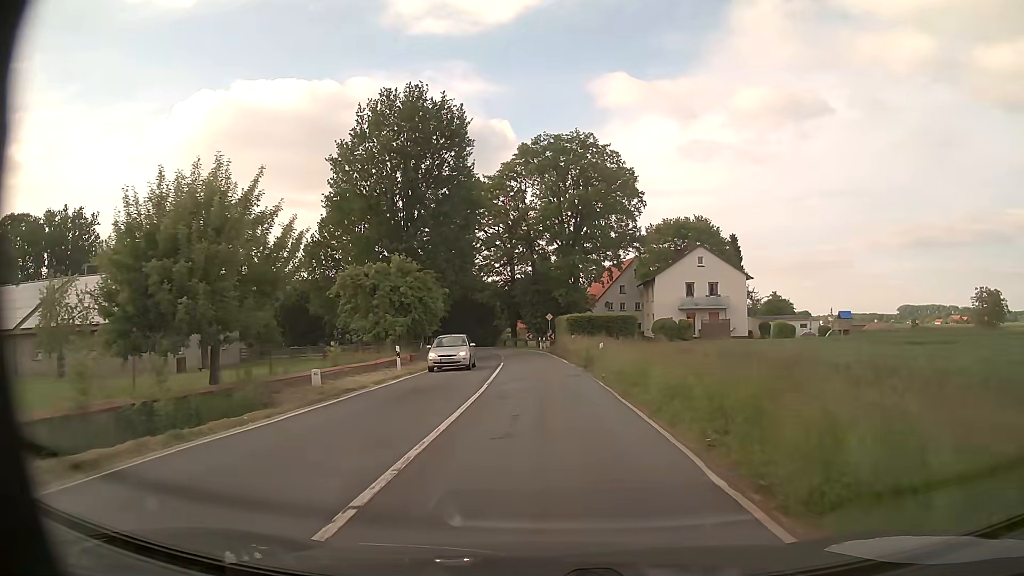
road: primary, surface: asphalt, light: Day
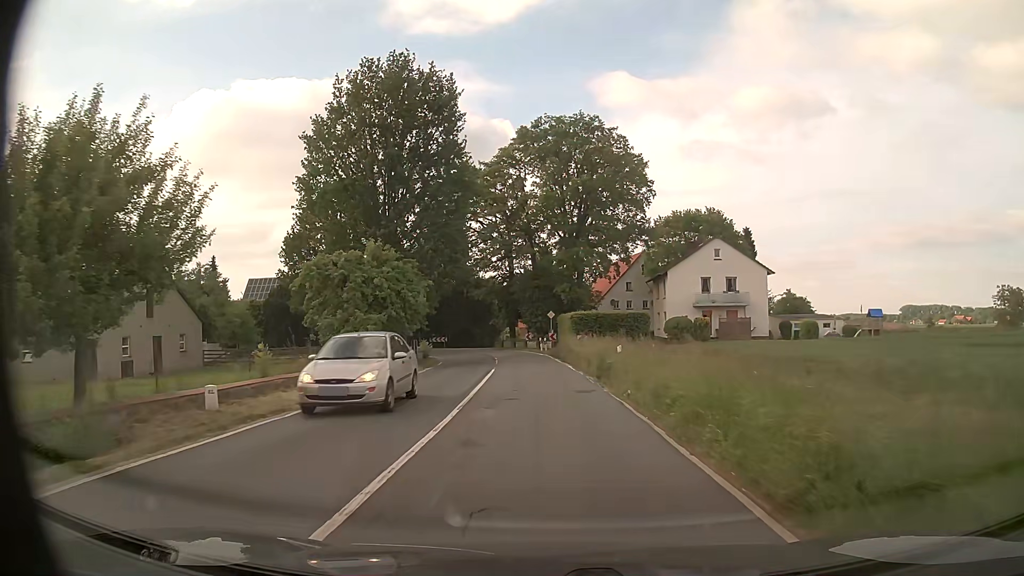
(0.0, +6.2) m; 0°
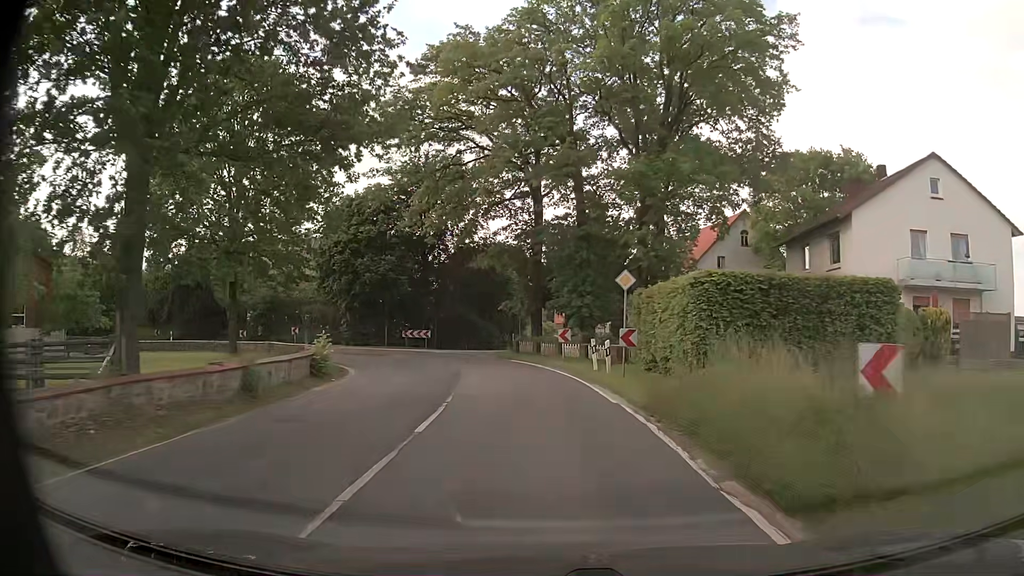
(-0.8, +31.3) m; -3°
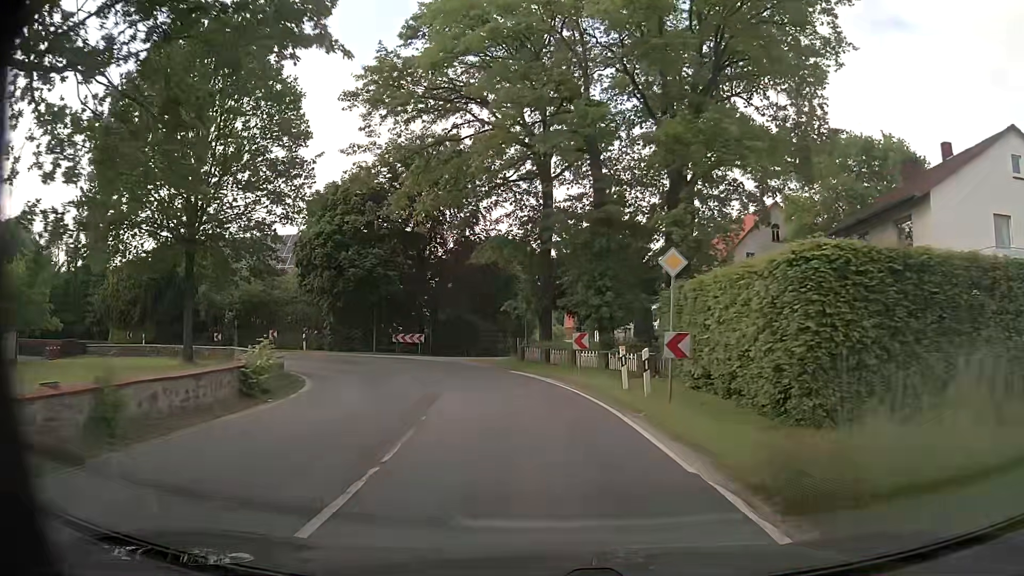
(0.0, +5.9) m; -1°
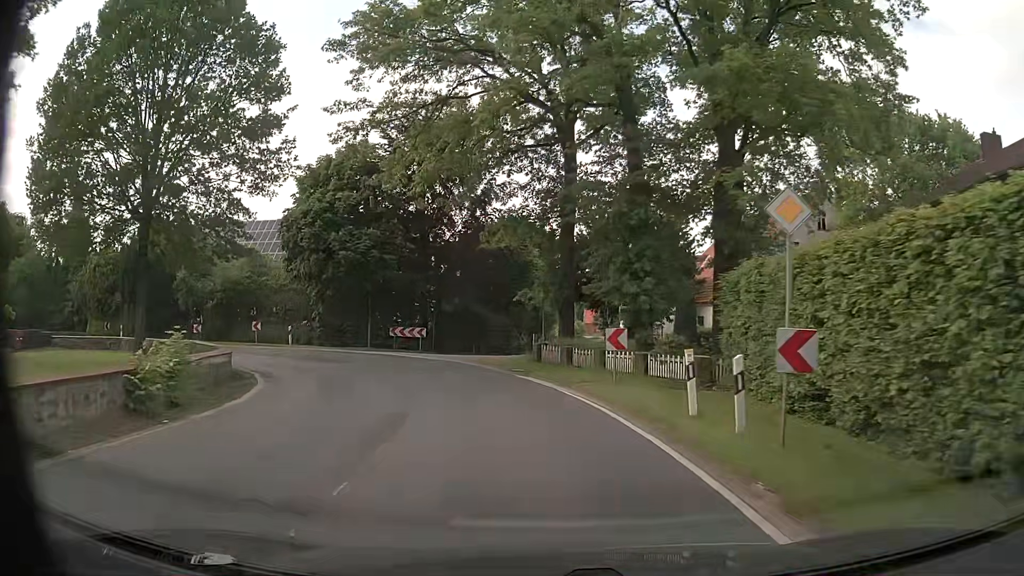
(-0.1, +5.6) m; -2°
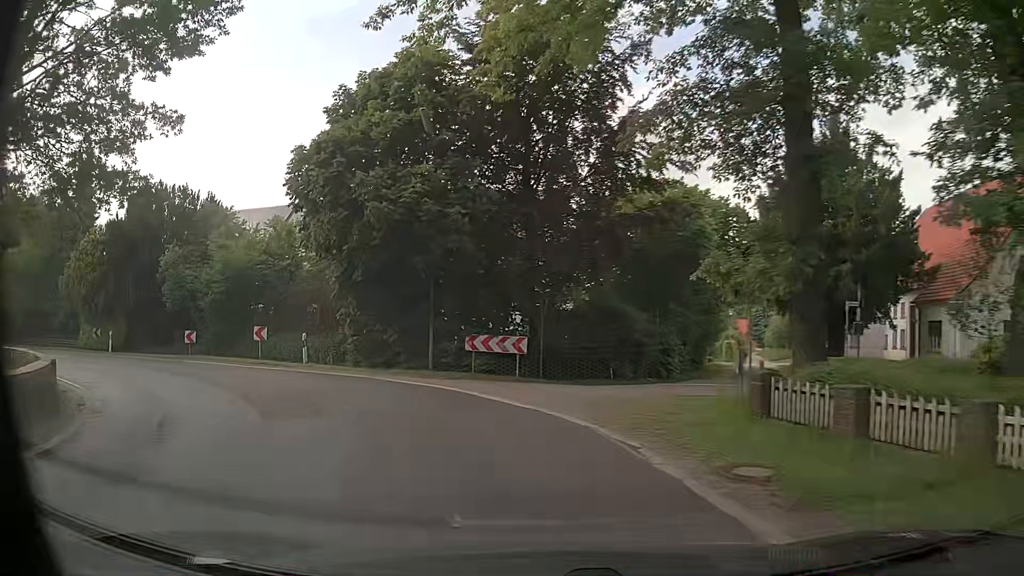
(-1.2, +15.7) m; -11°
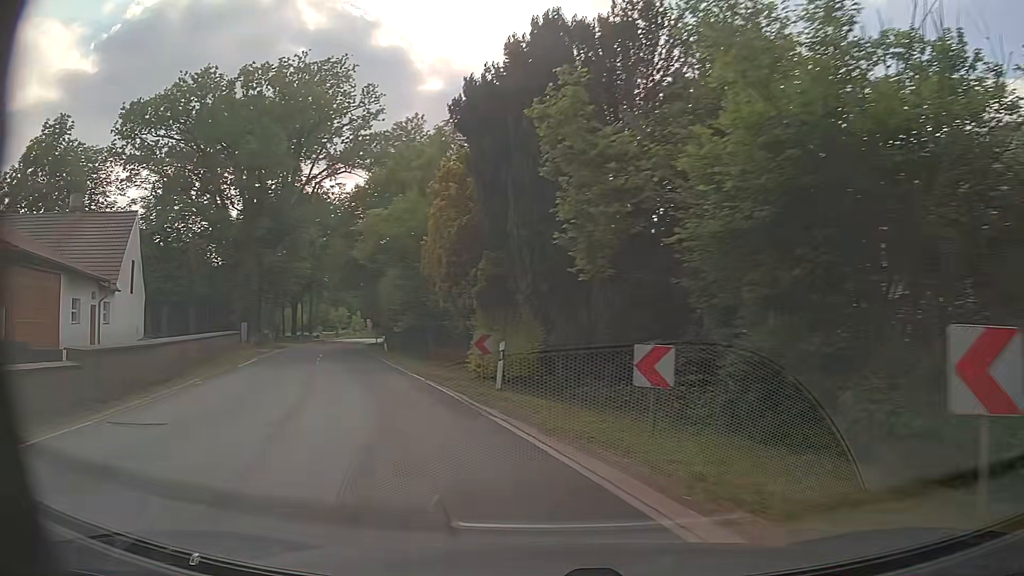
(-8.6, +20.1) m; -50°
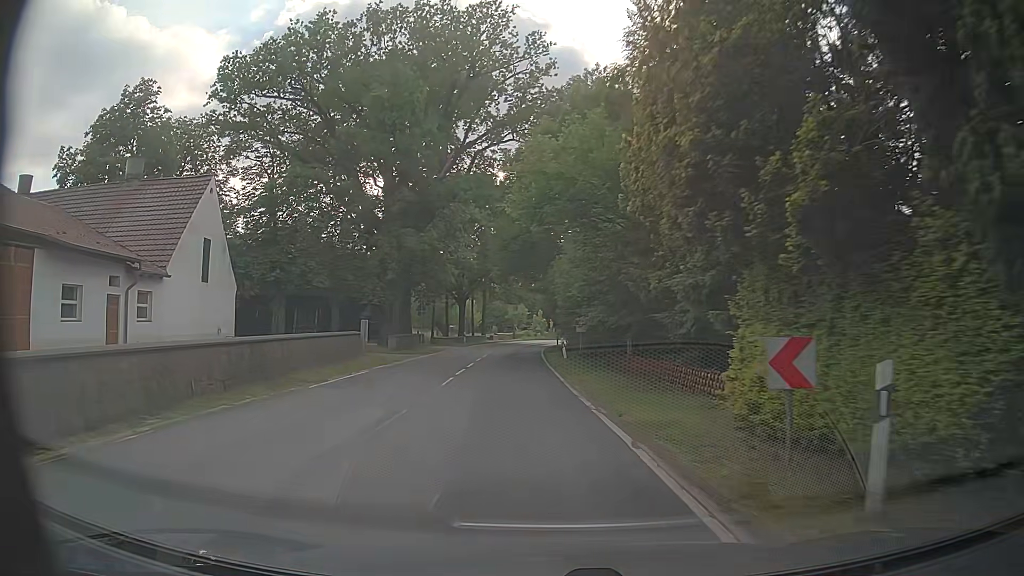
(-1.9, +10.9) m; -17°
(-1, +10) (-1, +20) (-2, +30) (-2, +40) (-2, +50) (-1, +60) (-1, +70) (+1, +80) (+3, +90) (+5, +99) m
